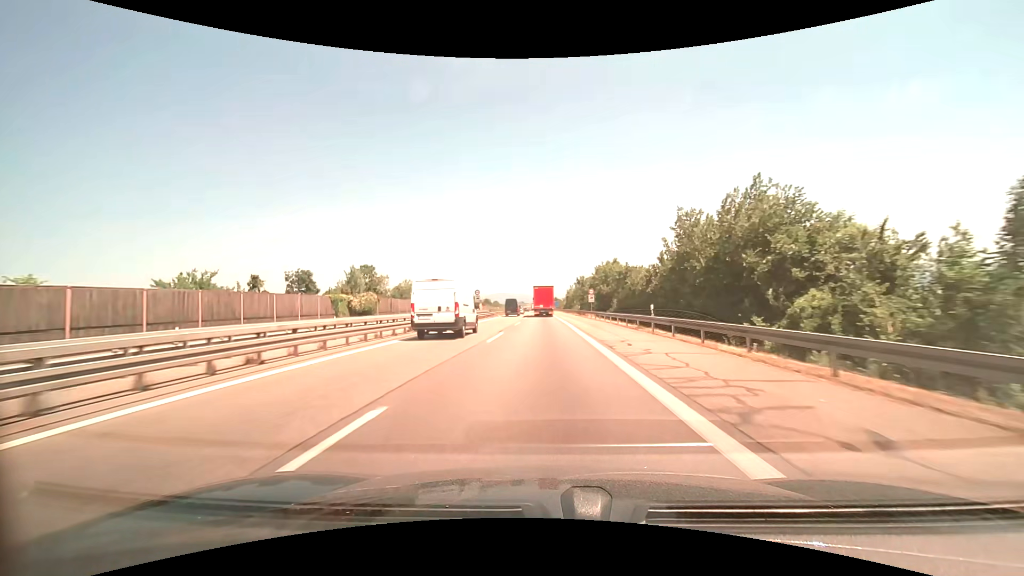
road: motorway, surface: asphalt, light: Day
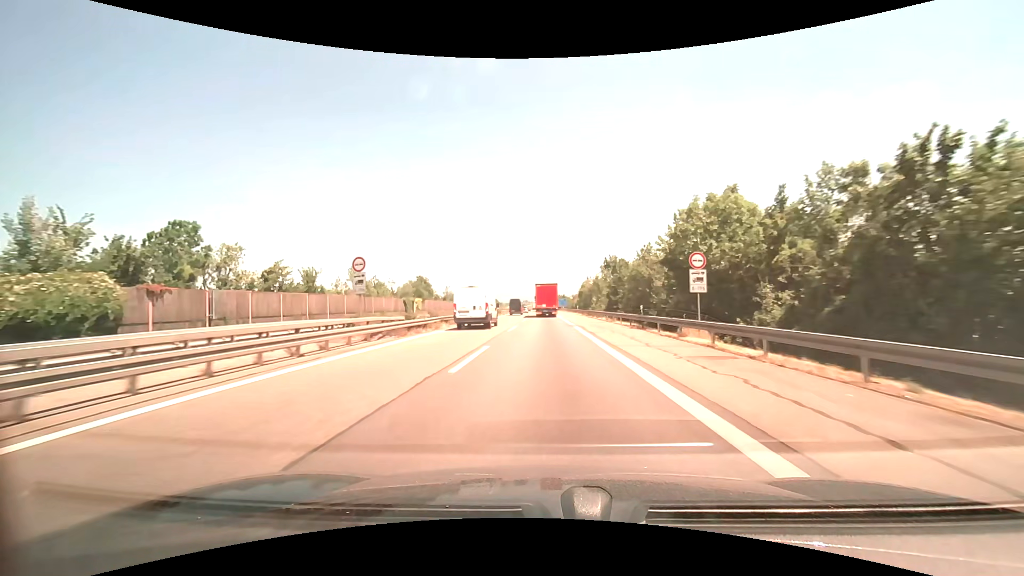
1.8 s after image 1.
(-0.3, +44.6) m; -1°
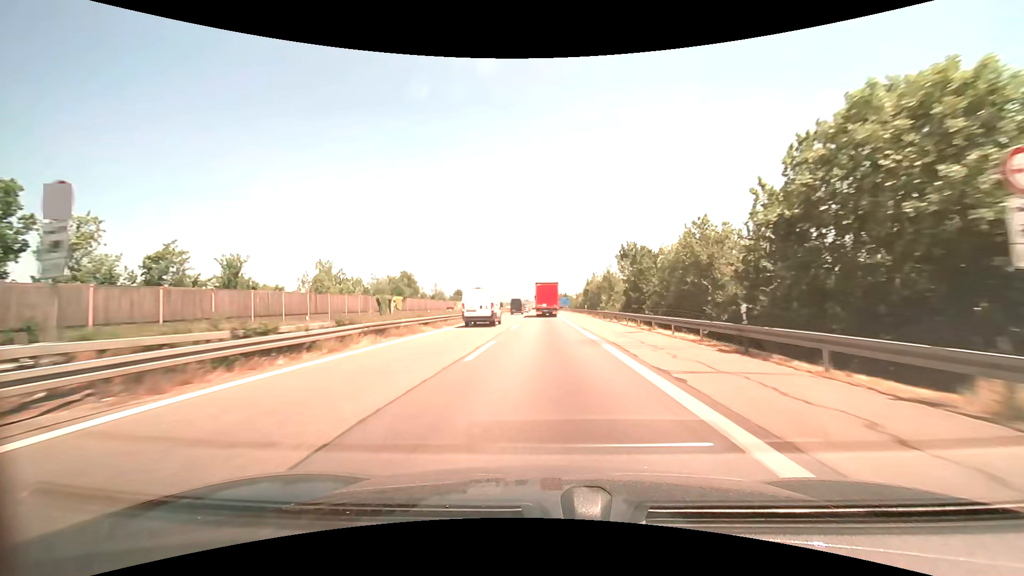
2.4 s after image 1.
(0.0, +14.8) m; 0°
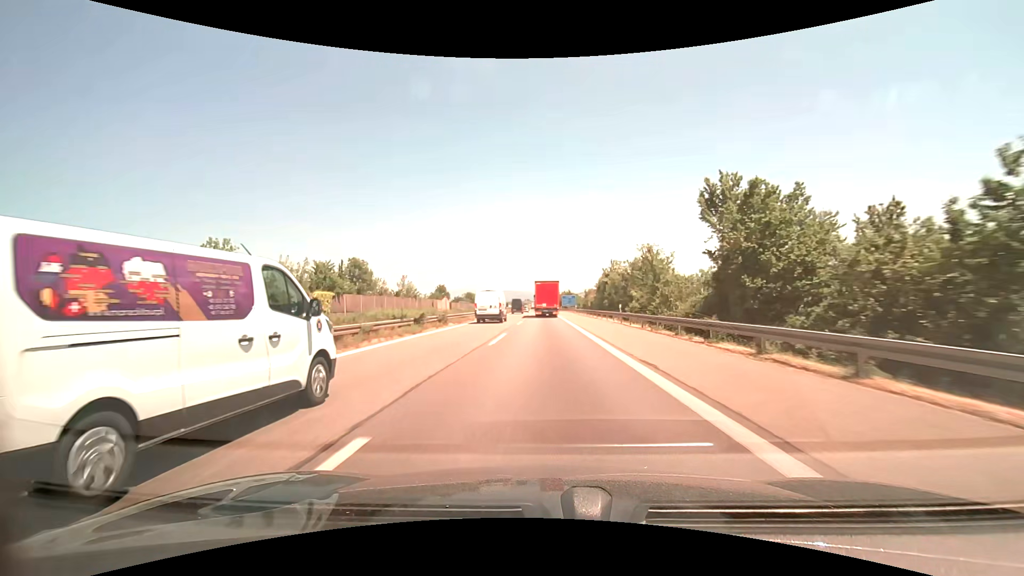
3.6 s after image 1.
(-0.1, +29.2) m; 0°
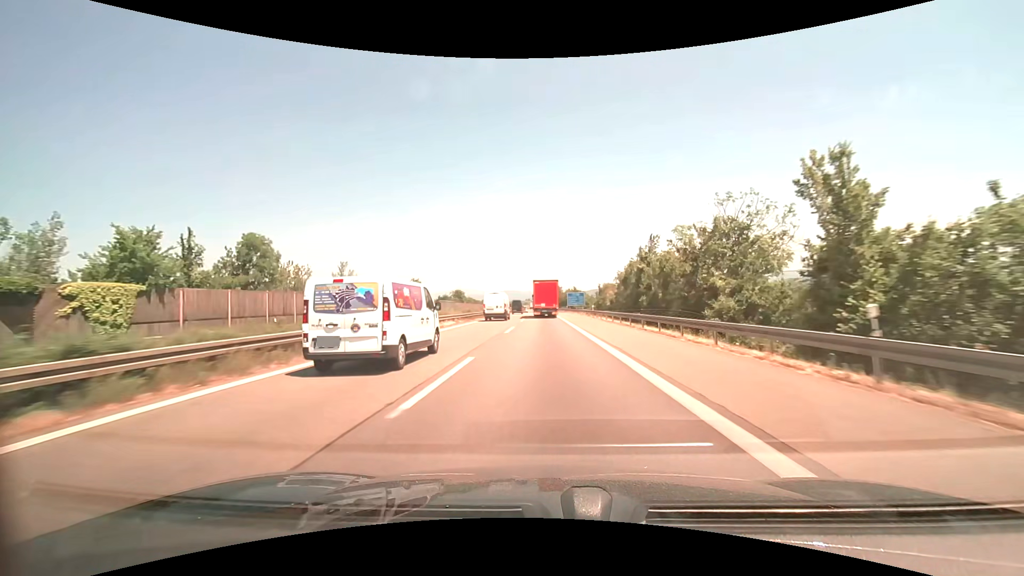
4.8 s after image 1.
(0.0, +28.4) m; 0°
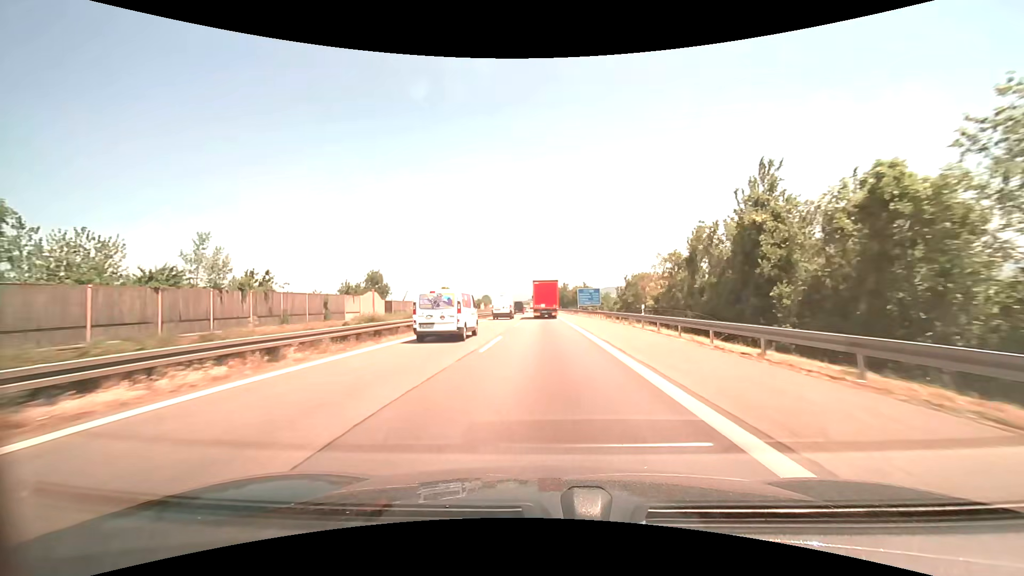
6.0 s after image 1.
(-0.2, +27.6) m; -1°
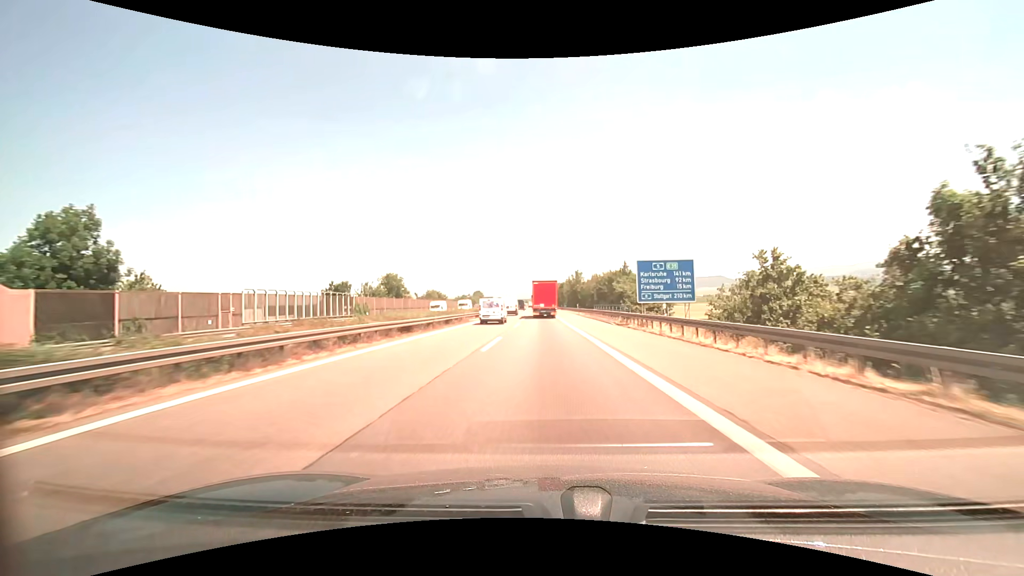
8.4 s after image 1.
(-0.3, +53.5) m; 0°
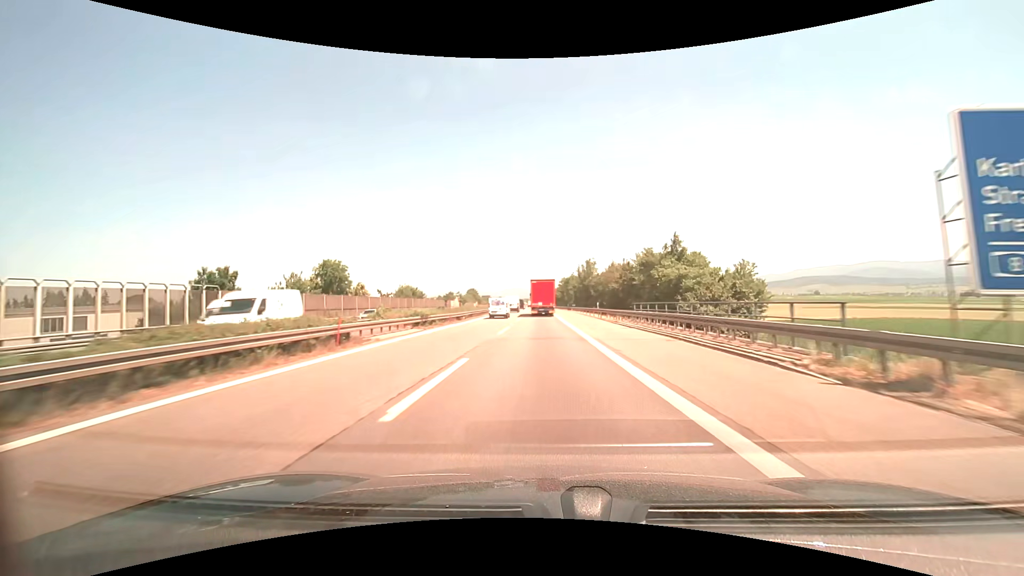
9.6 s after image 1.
(0.0, +26.9) m; 0°
(0, +10) (0, +20) (0, +30) (0, +40) (0, +50) (0, +60) (-1, +70) (-1, +80) (-1, +90) (-1, +100) m
